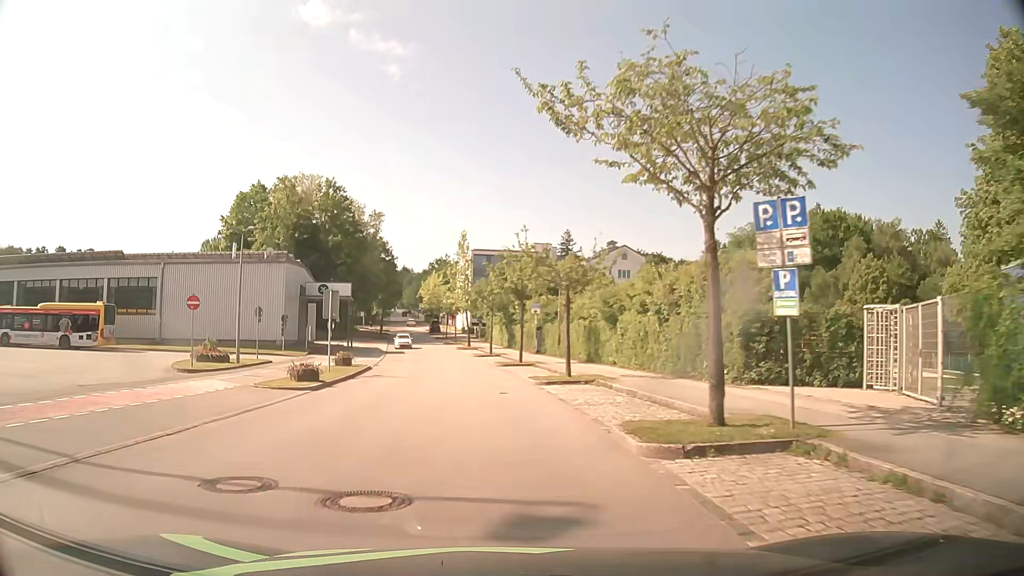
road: residential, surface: asphalt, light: Day
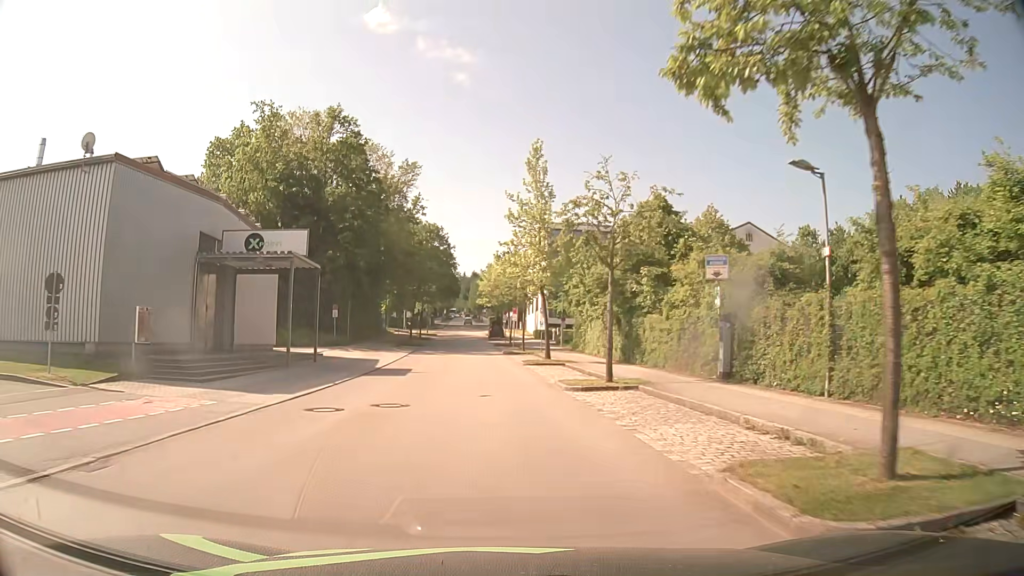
(-2.0, +31.6) m; -6°
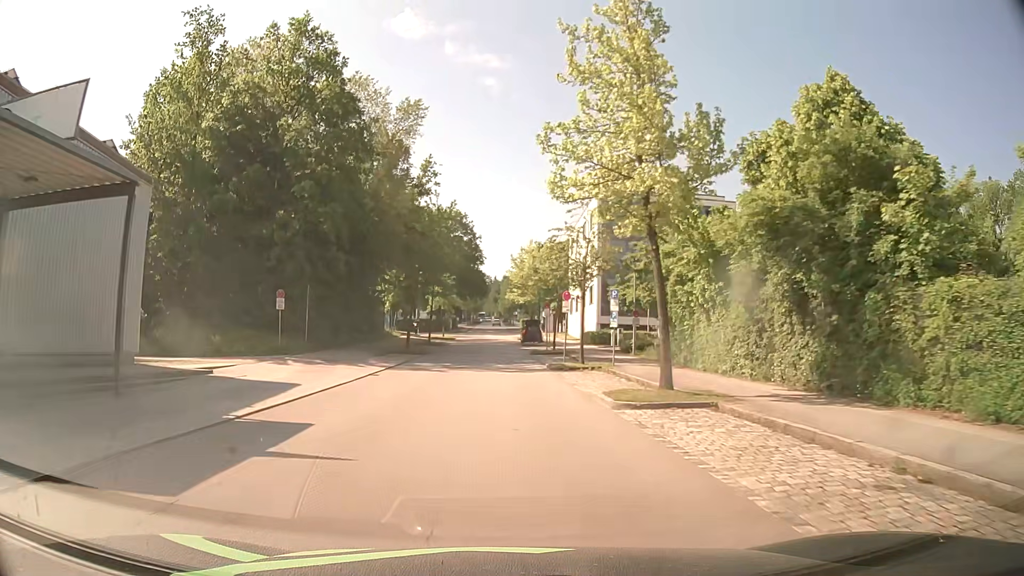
(-0.6, +19.6) m; -3°
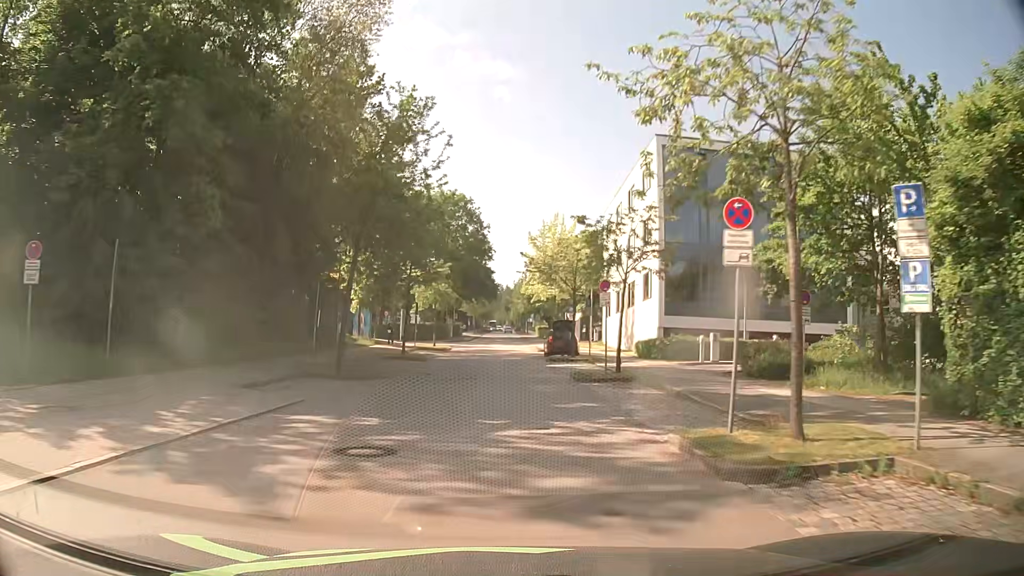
(-0.3, +20.2) m; -1°
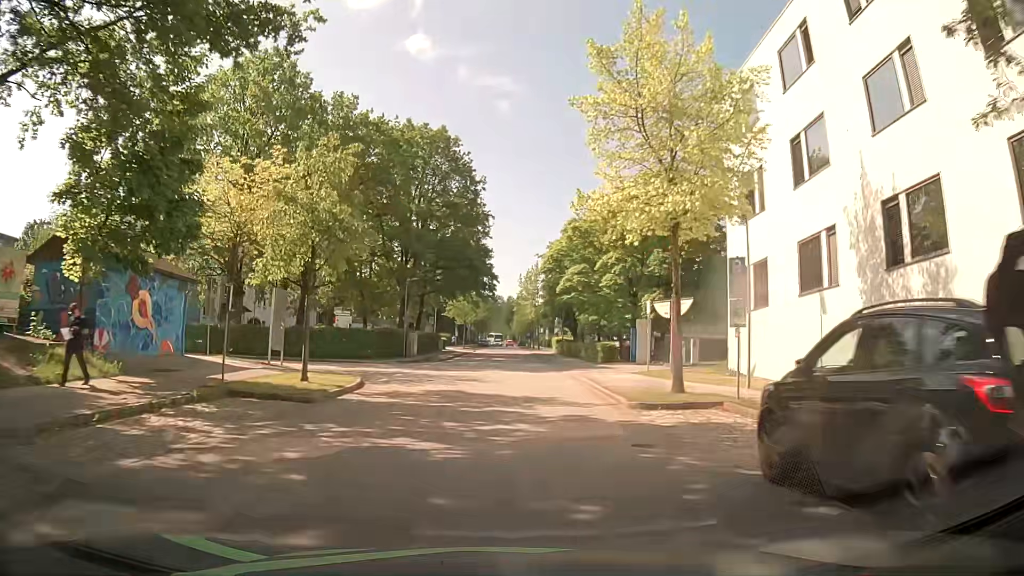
(-0.6, +35.0) m; 0°
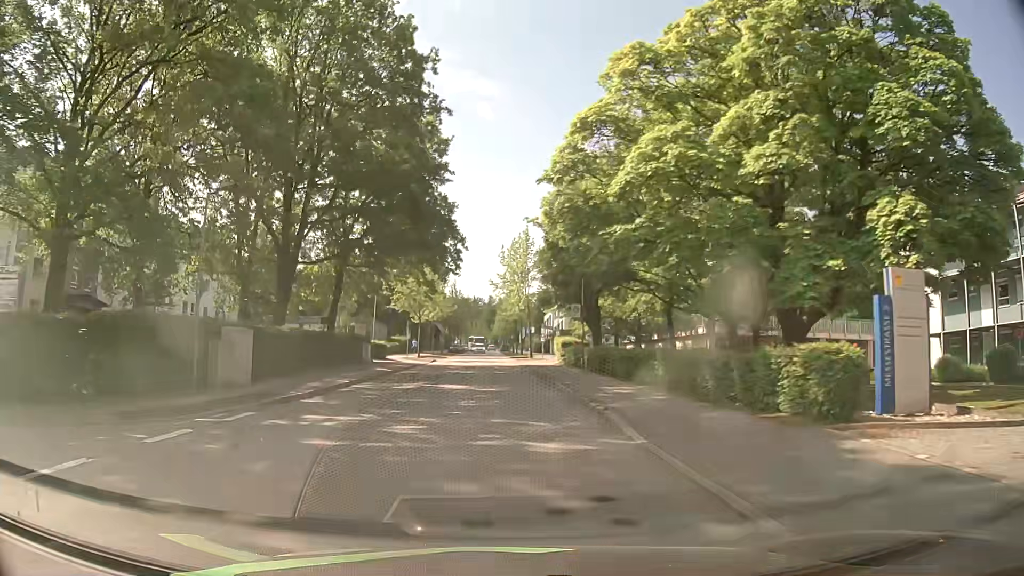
(+0.4, +28.6) m; +2°
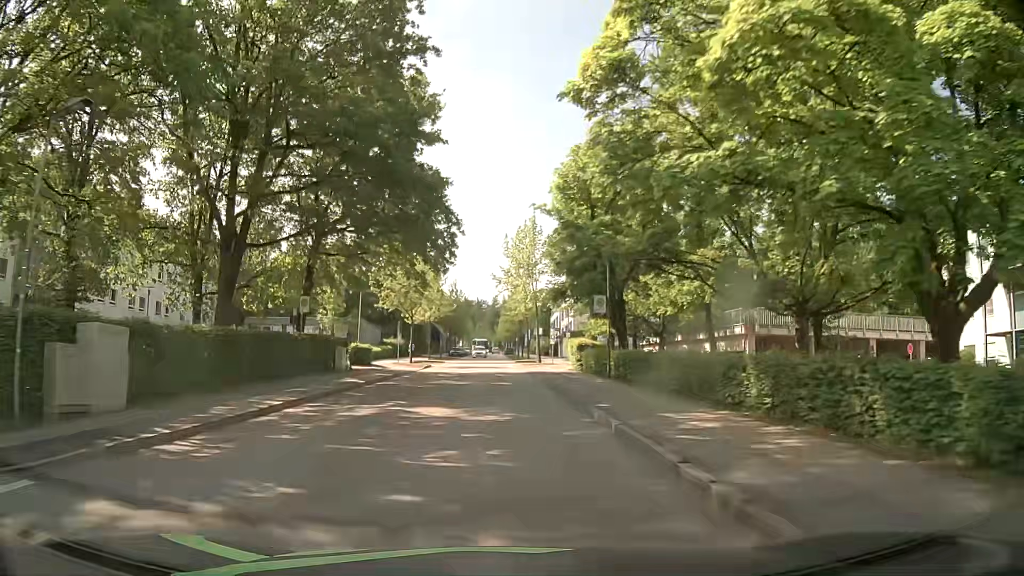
(0.0, +7.2) m; -1°
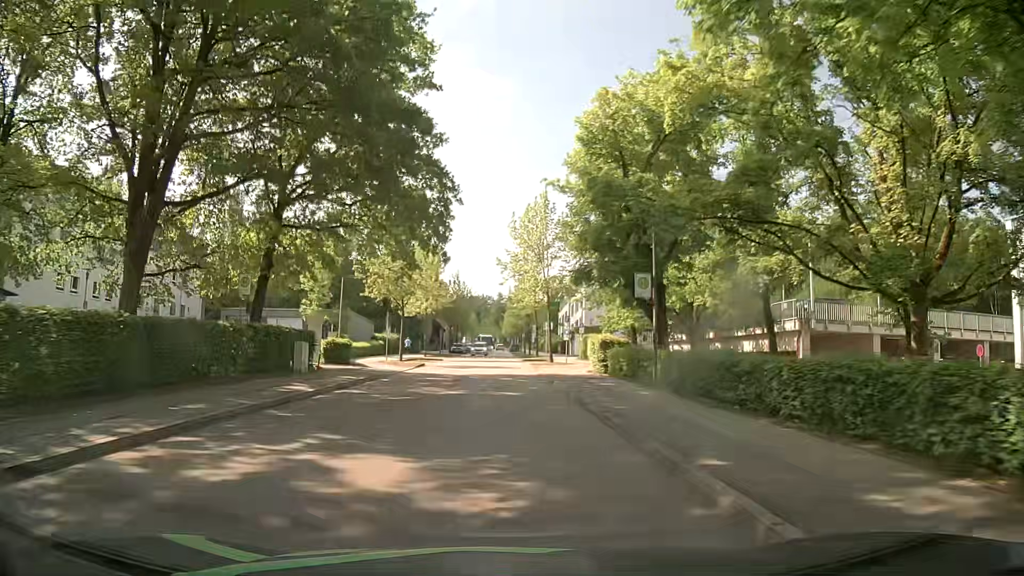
(0.0, +7.2) m; 0°
(0, +10) (0, +20) (0, +30) (0, +40) (0, +50) (0, +60) (0, +70) (0, +80) (0, +90) (0, +100) m
